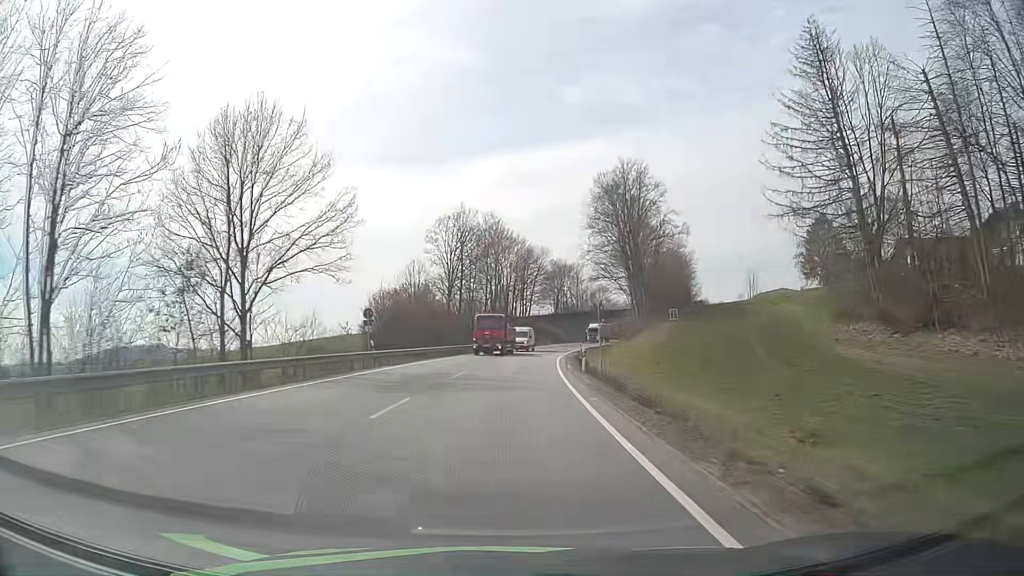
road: primary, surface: asphalt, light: Day
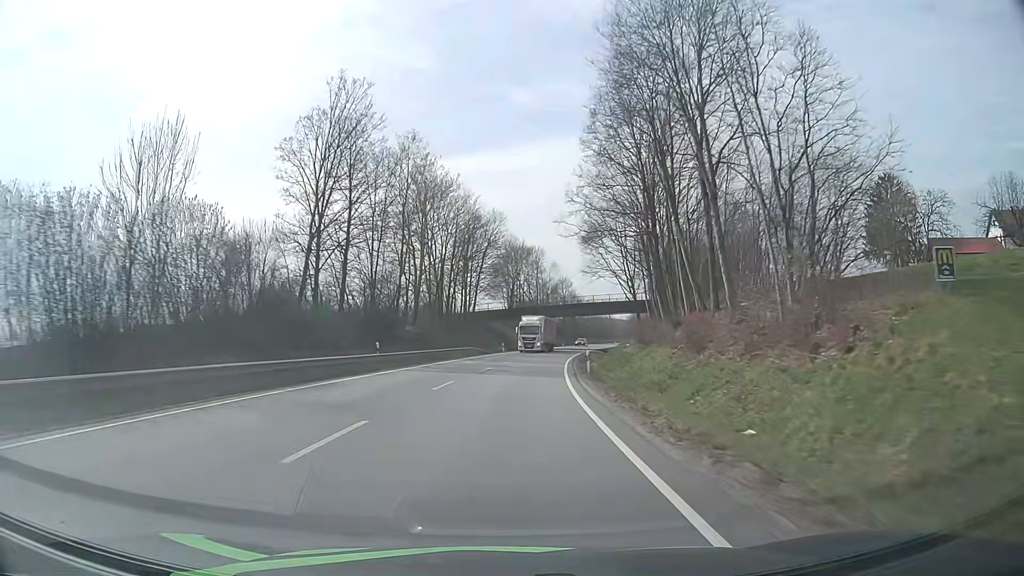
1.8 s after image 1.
(+1.6, +40.2) m; +4°
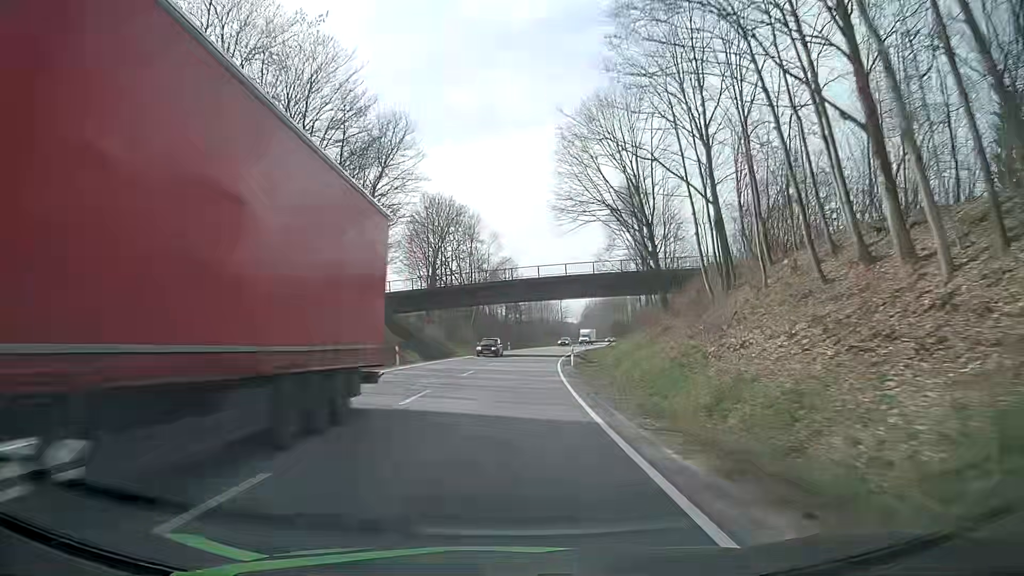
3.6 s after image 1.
(+2.1, +40.5) m; +5°
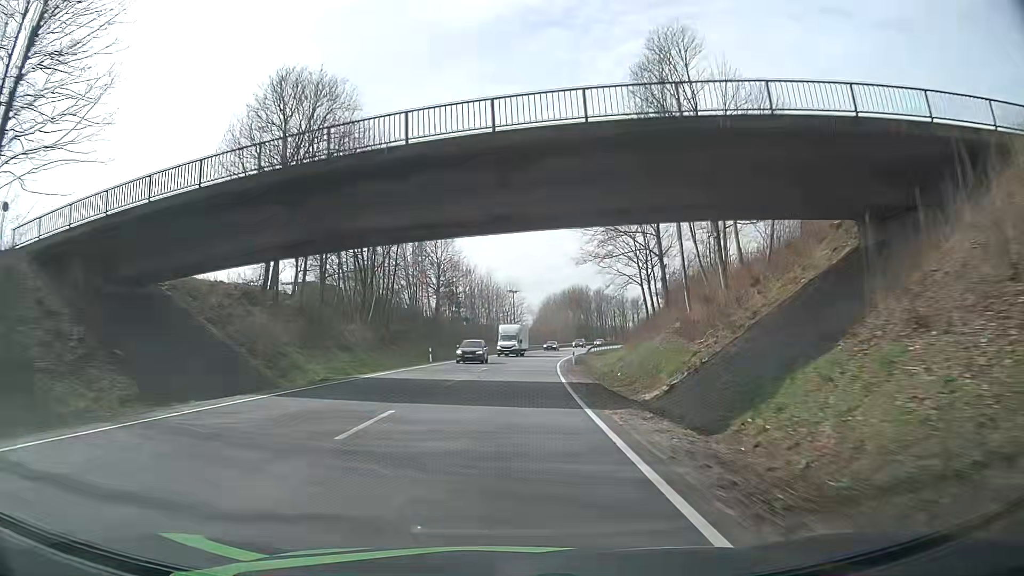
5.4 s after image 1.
(+1.6, +41.1) m; +5°
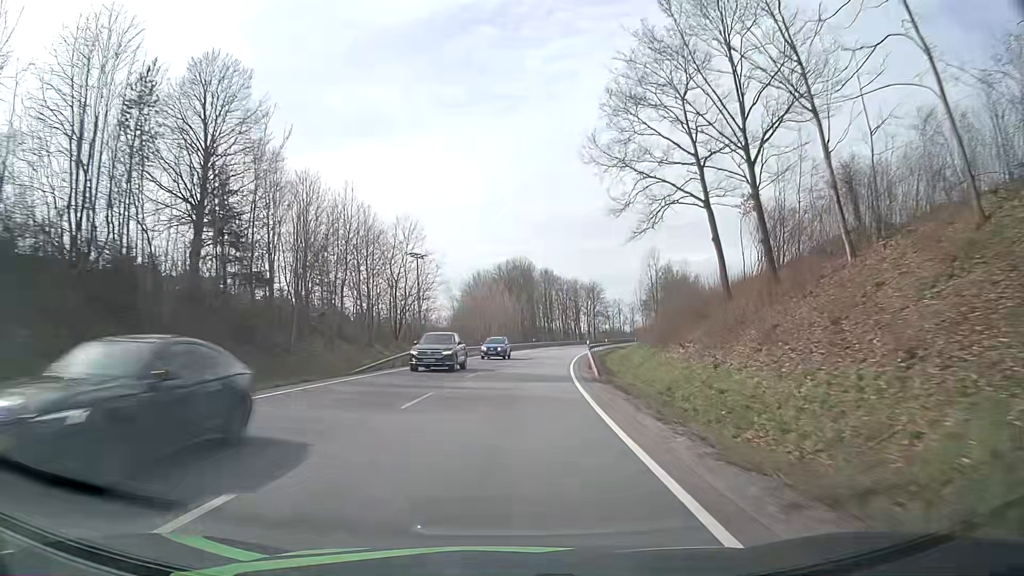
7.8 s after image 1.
(+2.5, +55.6) m; +6°
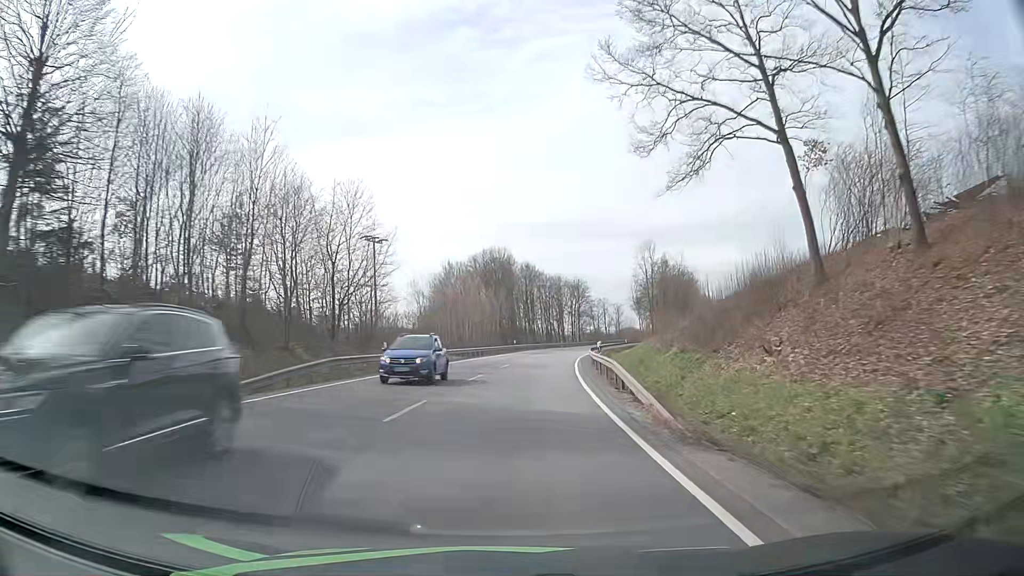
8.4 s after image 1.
(+0.3, +14.1) m; +2°
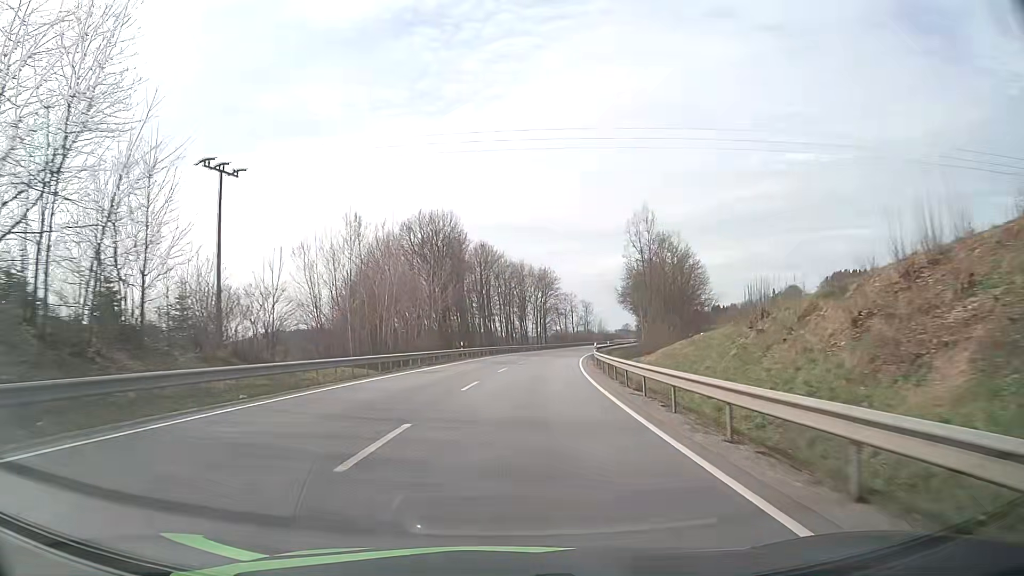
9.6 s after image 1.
(+0.8, +28.3) m; +4°
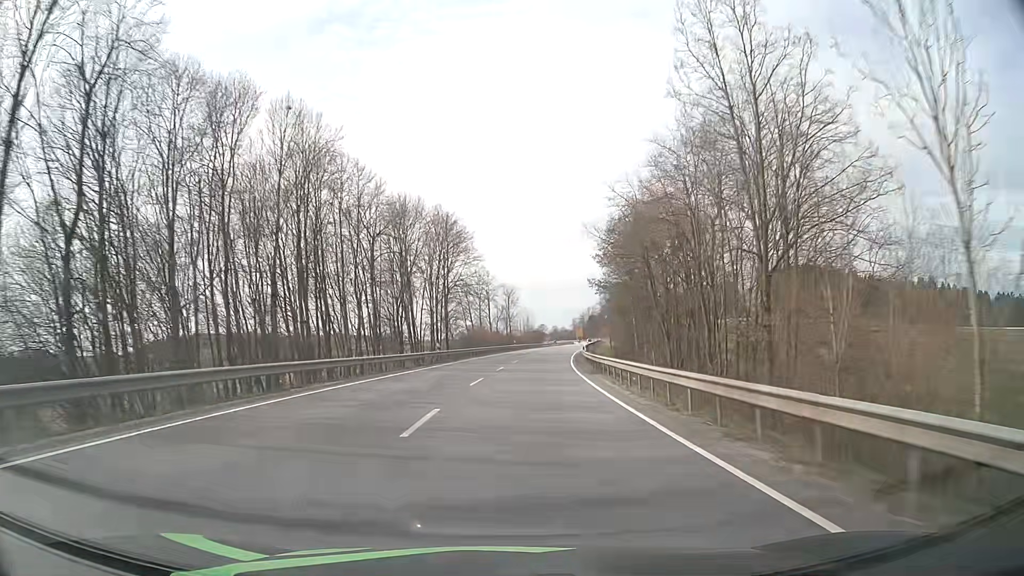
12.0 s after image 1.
(+3.7, +57.2) m; +8°
(0, +10) (0, +20) (+1, +30) (+2, +40) (+3, +50) (+4, +60) (+5, +70) (+6, +80) (+7, +90) (+9, +100) m
